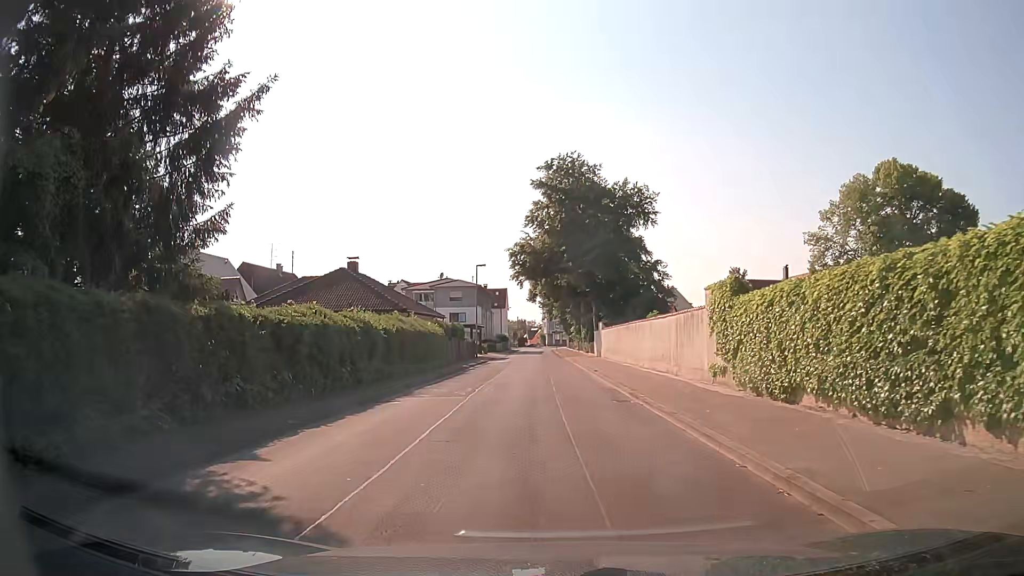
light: Day
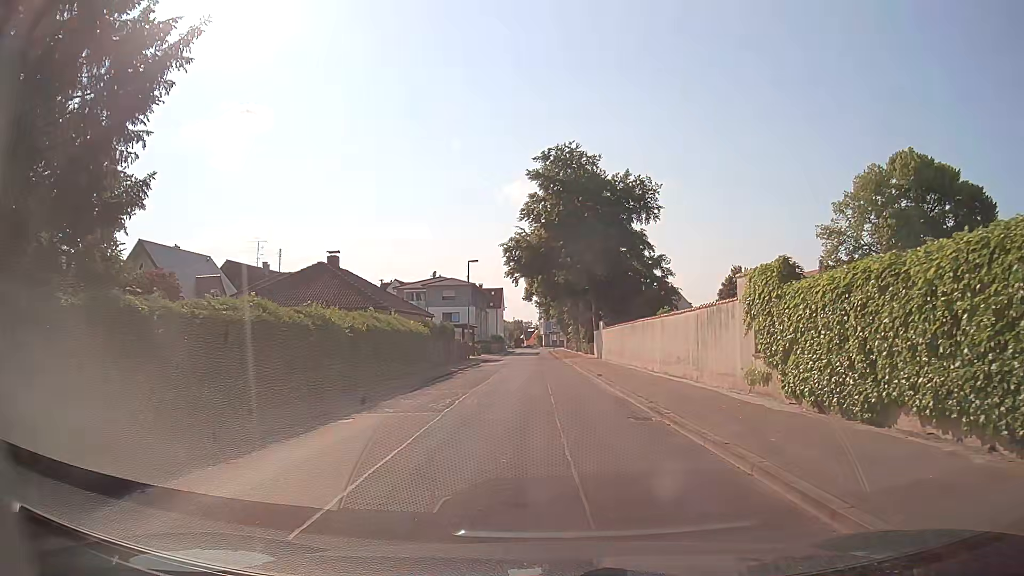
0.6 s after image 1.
(0.0, +3.7) m; +1°
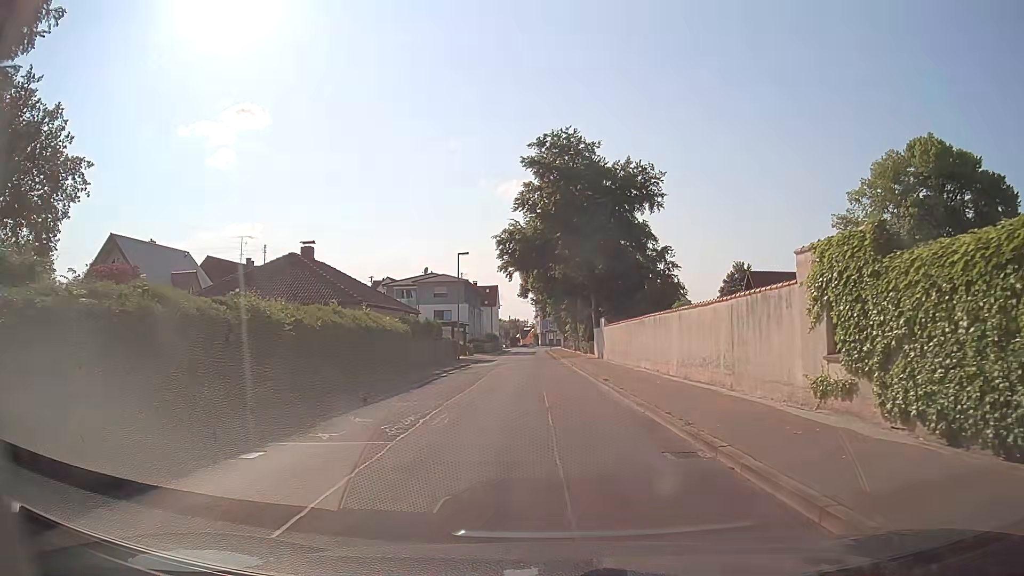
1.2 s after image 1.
(0.0, +4.1) m; -1°
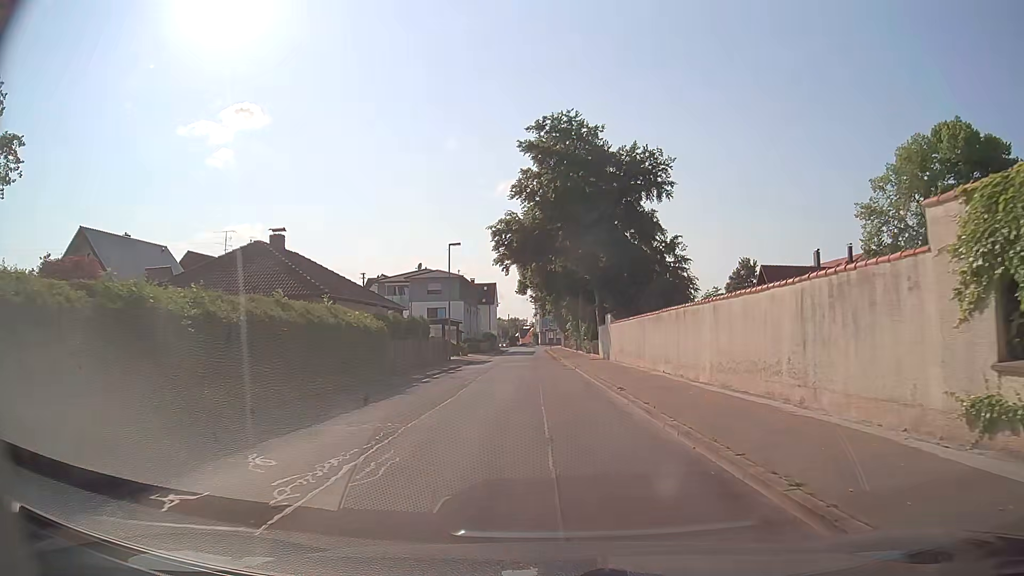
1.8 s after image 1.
(+0.1, +4.5) m; +1°
